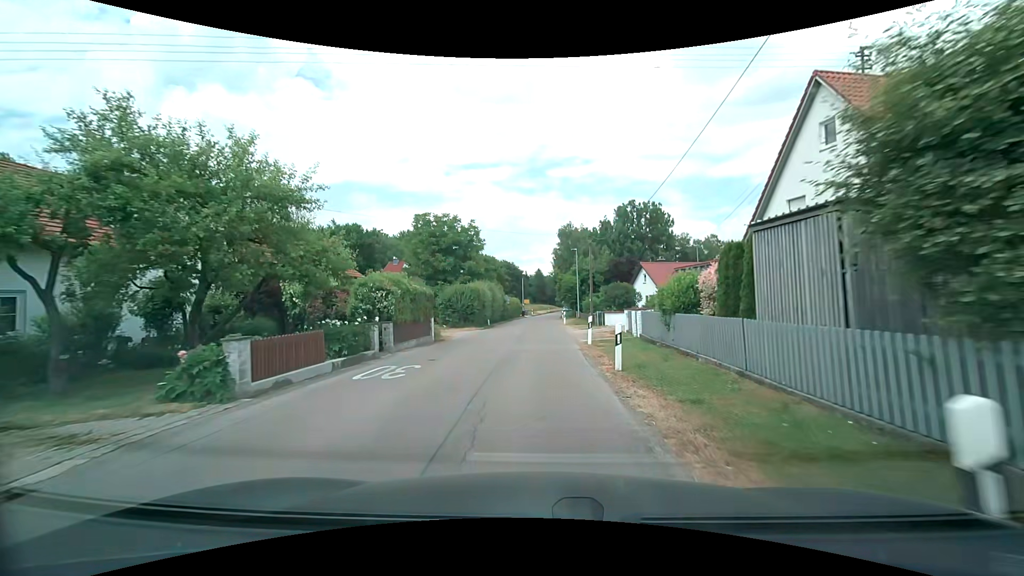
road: residential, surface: asphalt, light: Day
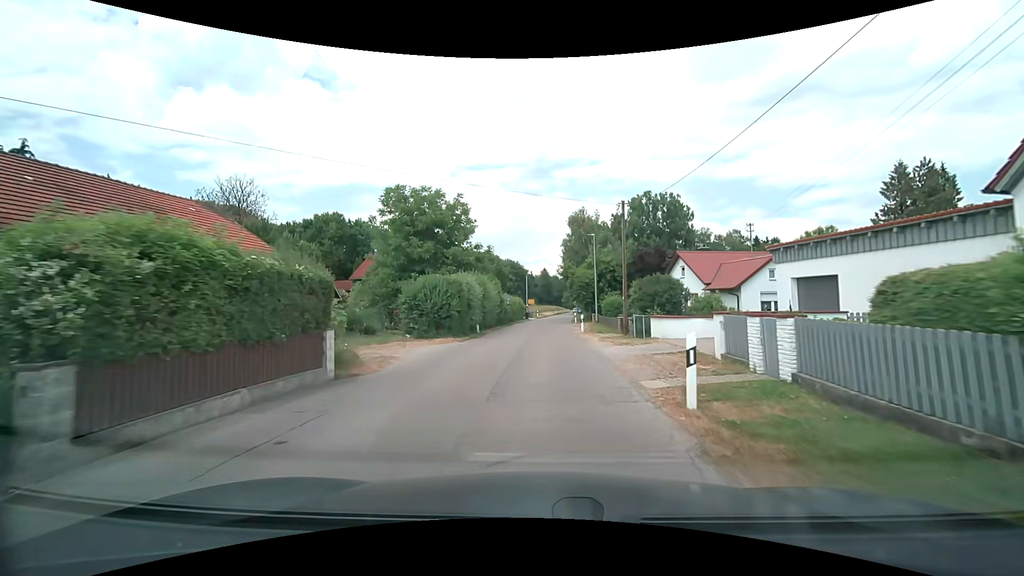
(-0.1, +11.6) m; -1°
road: unclassified
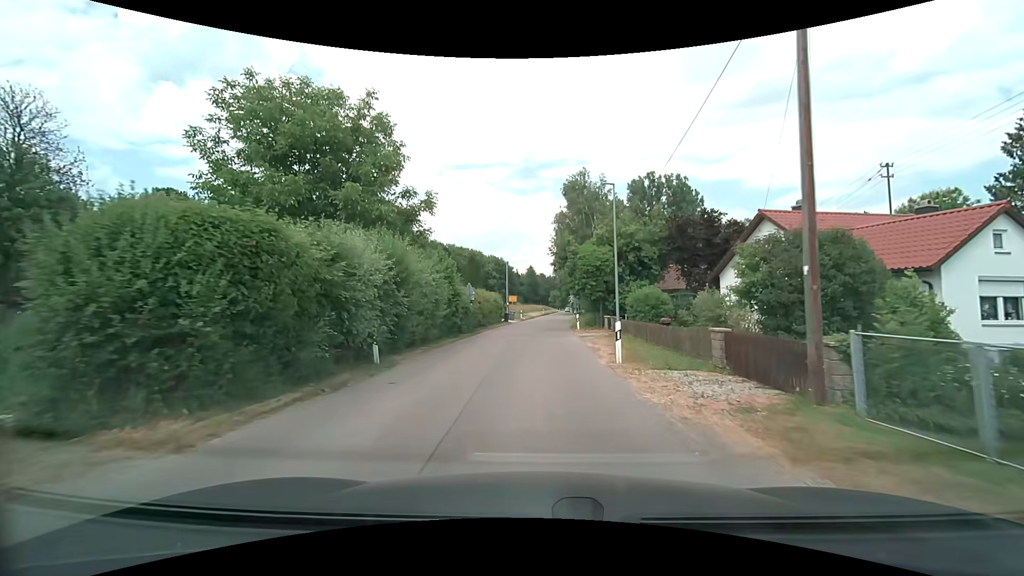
(+0.2, +17.7) m; +1°
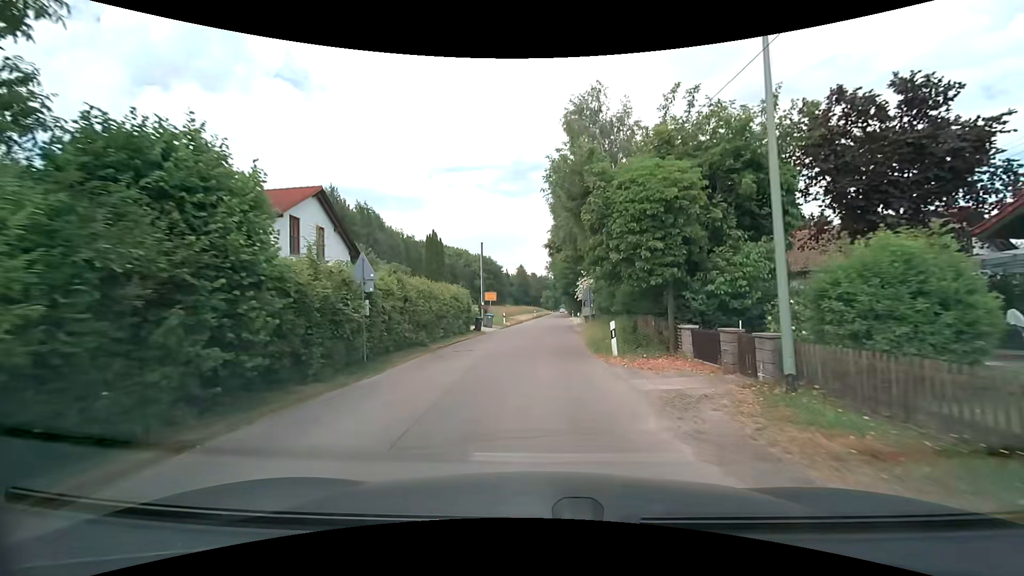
(+0.3, +17.8) m; +1°
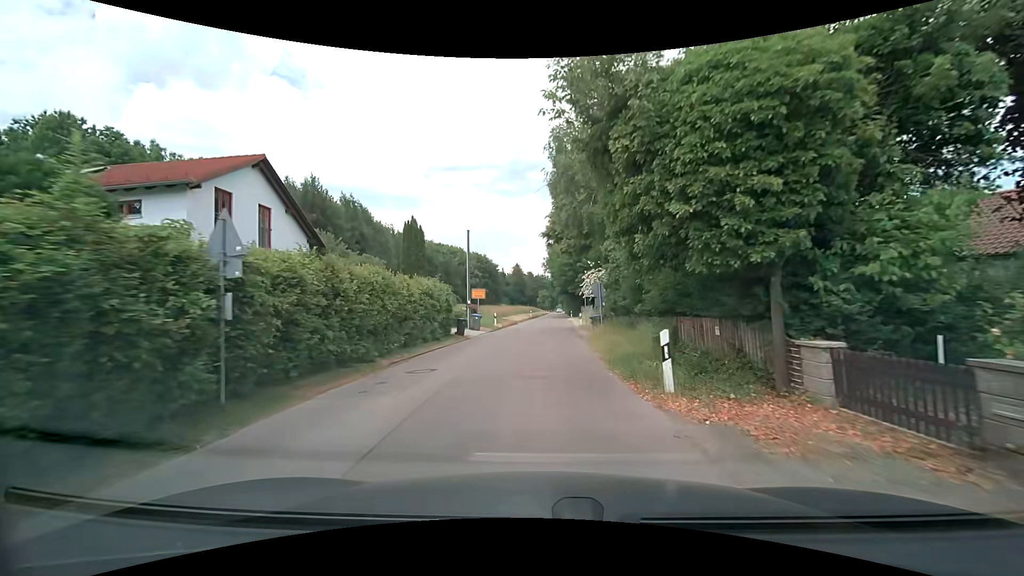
(0.0, +5.9) m; 0°
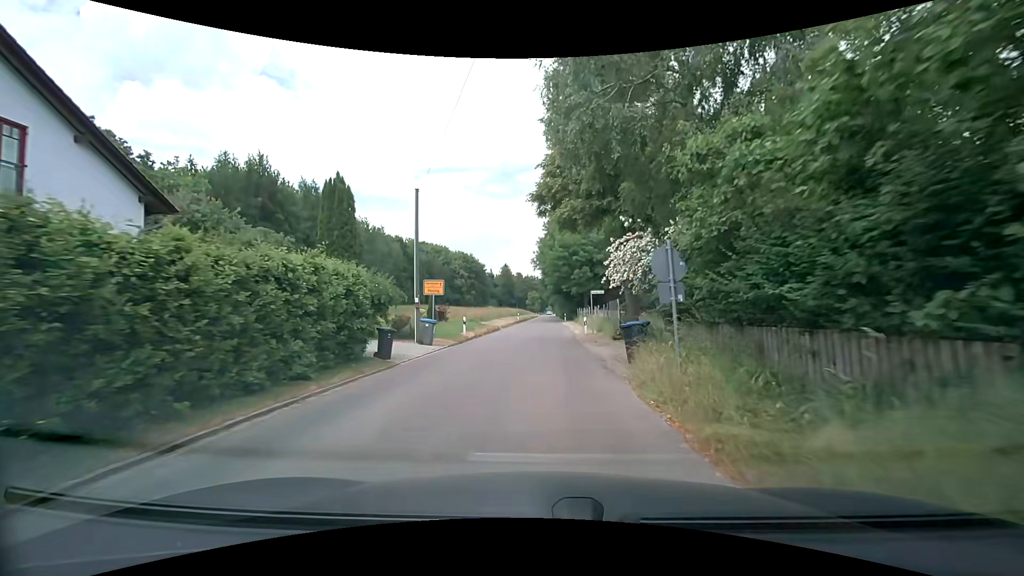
(+0.1, +11.8) m; +2°
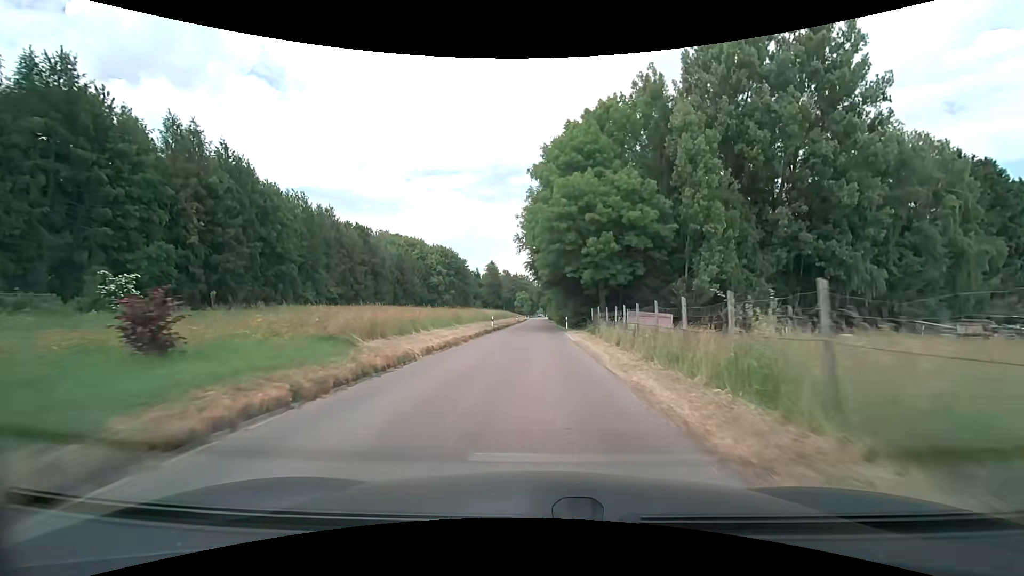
(0.0, +27.9) m; 0°
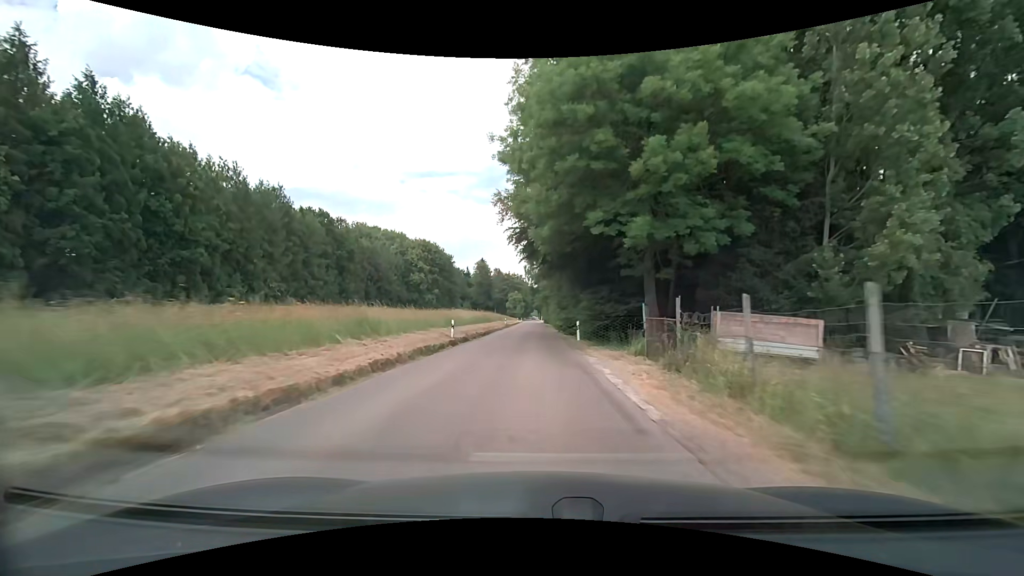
(+0.2, +19.7) m; +1°
(0, +10) (0, +20) (0, +30) (0, +40) (0, +50) (0, +60) (0, +70) (-1, +80) (-1, +90) (-1, +100) m
